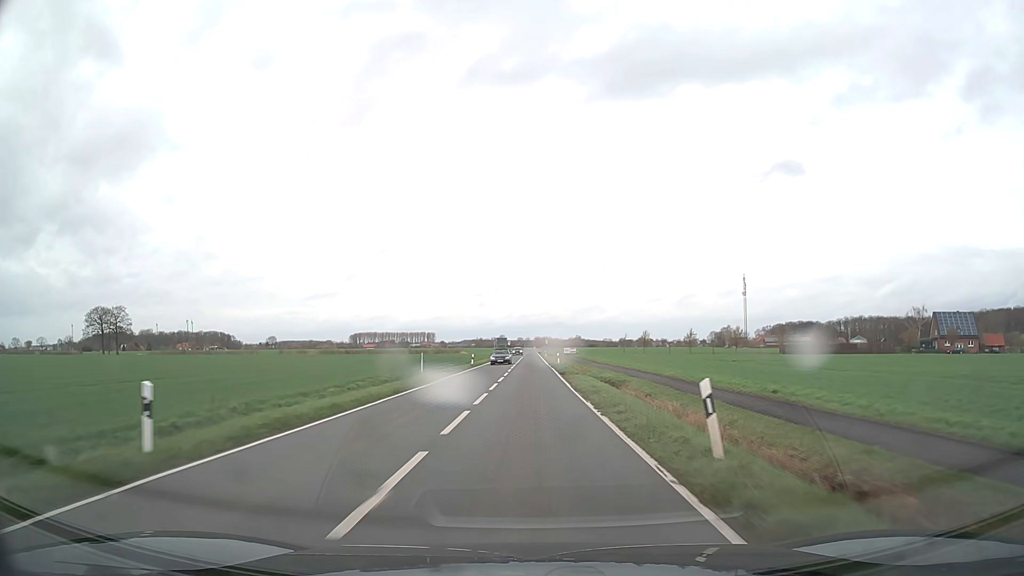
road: secondary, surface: asphalt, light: Day
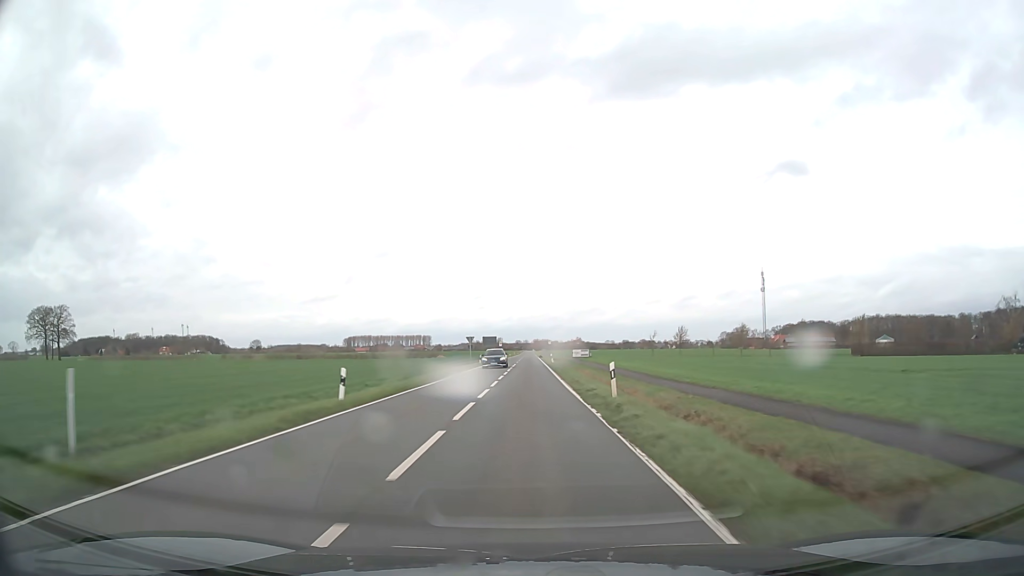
(+0.3, +41.2) m; 0°
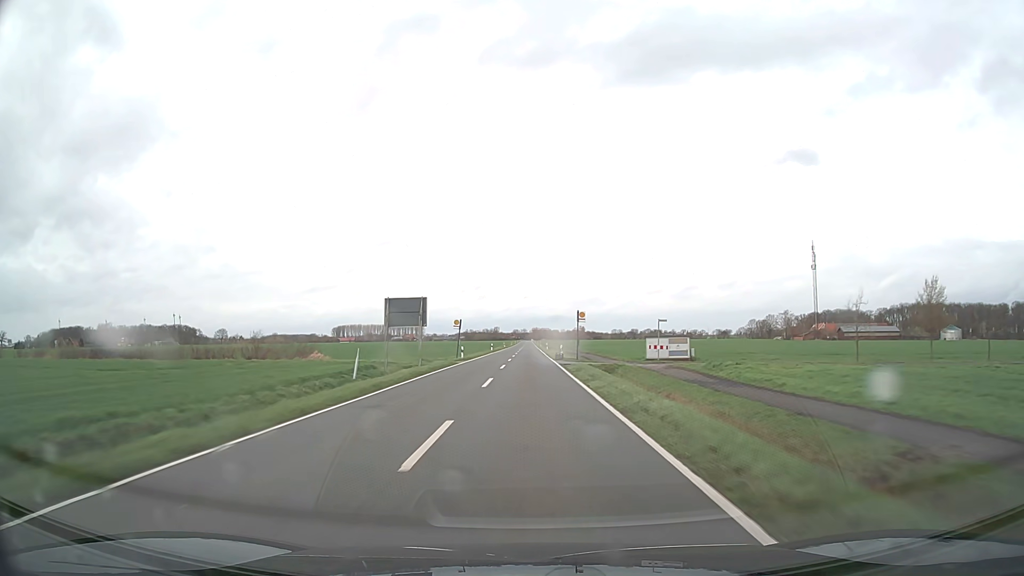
(-0.1, +78.9) m; 0°
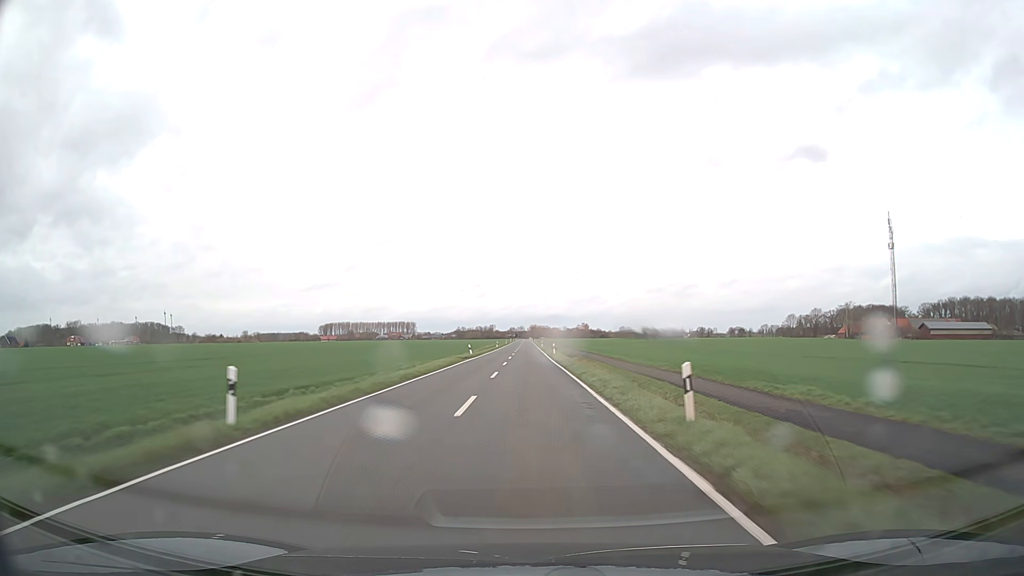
(-0.1, +79.7) m; 0°
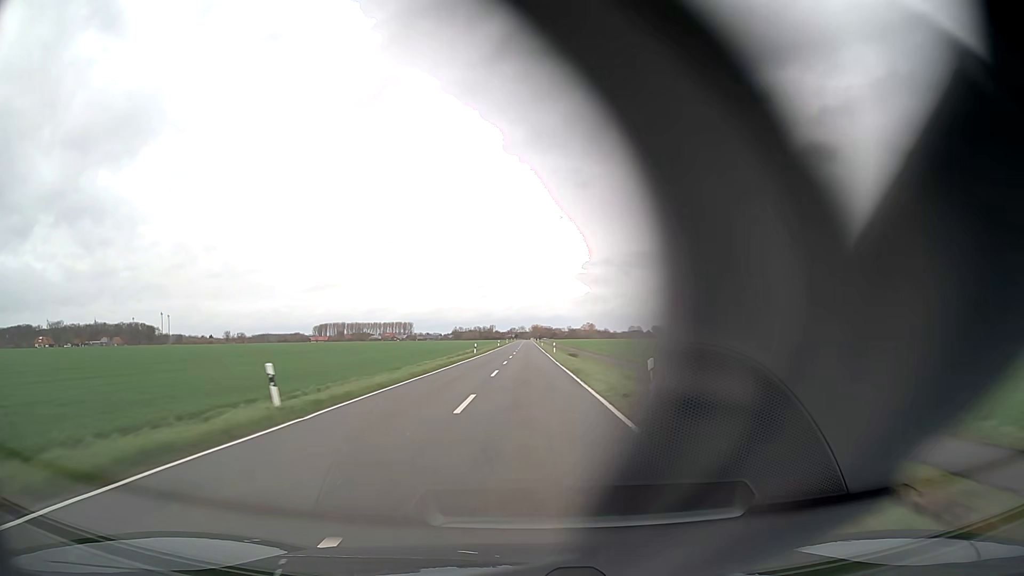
(0.0, +47.8) m; 0°
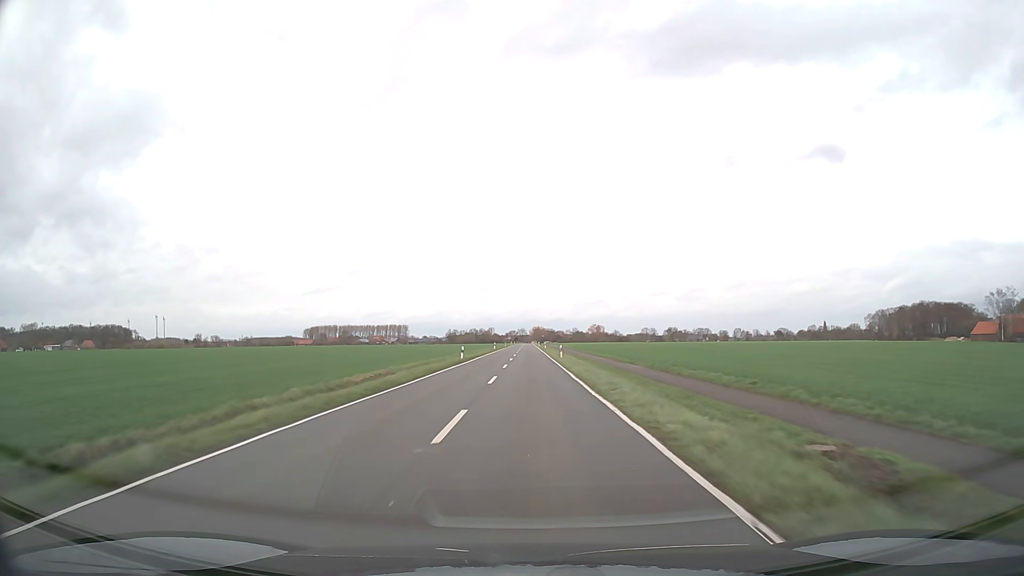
(-0.1, +63.5) m; 0°
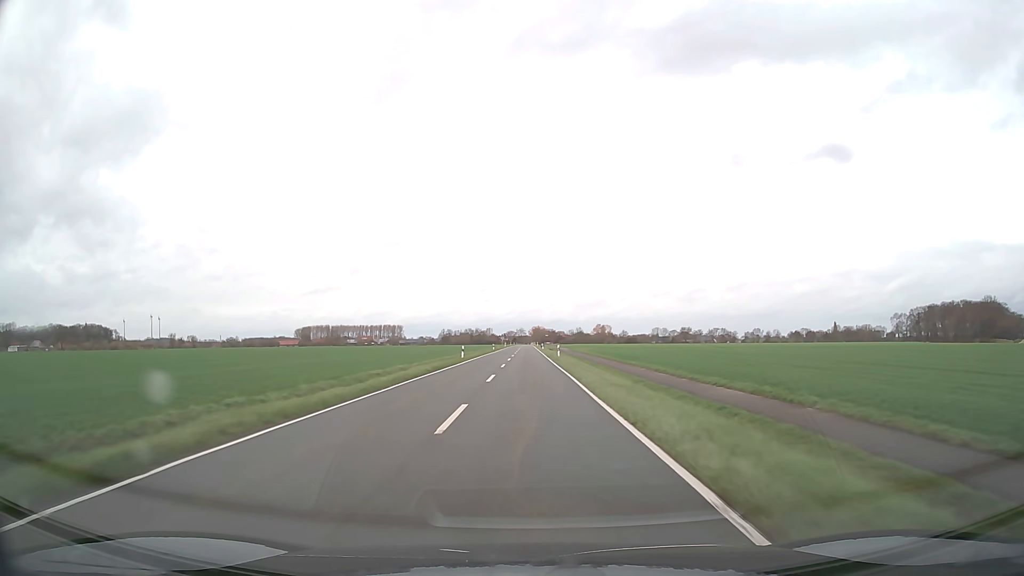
(+0.1, +47.4) m; 0°
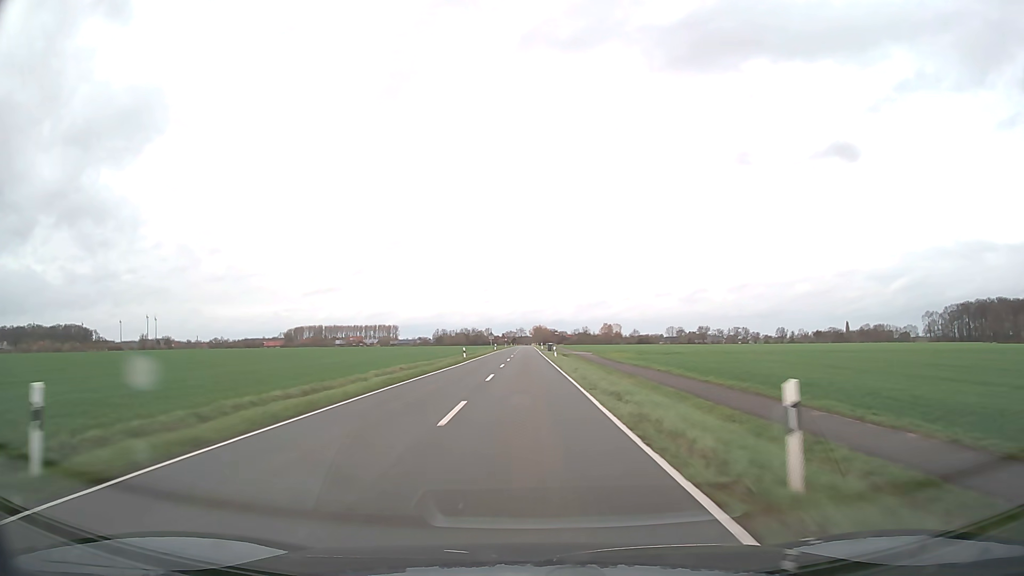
(0.0, +47.3) m; 0°
(0, +10) (0, +20) (0, +30) (0, +40) (0, +50) (0, +60) (0, +70) (0, +80) (0, +90) (0, +100) m
